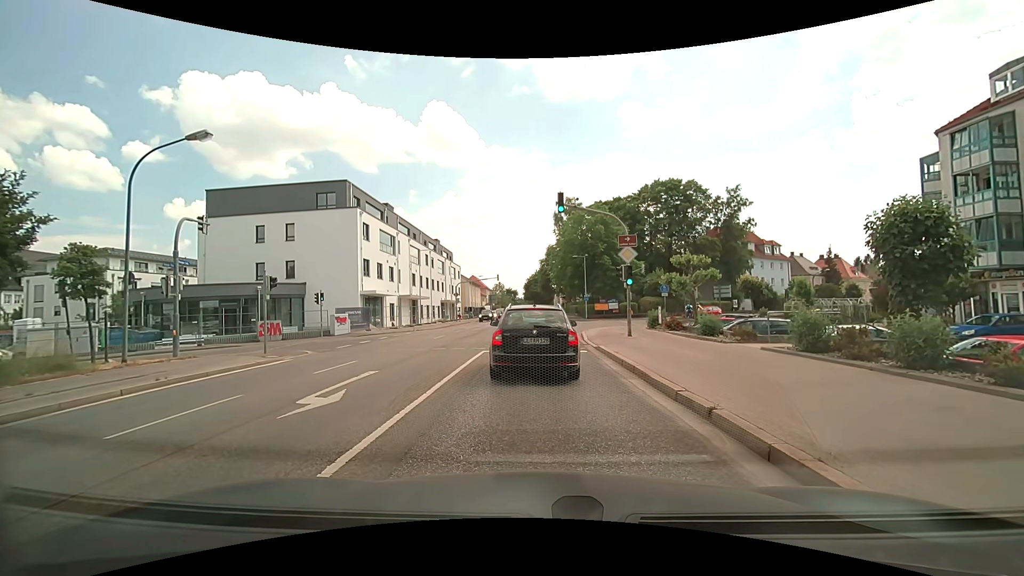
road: secondary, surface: asphalt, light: Day
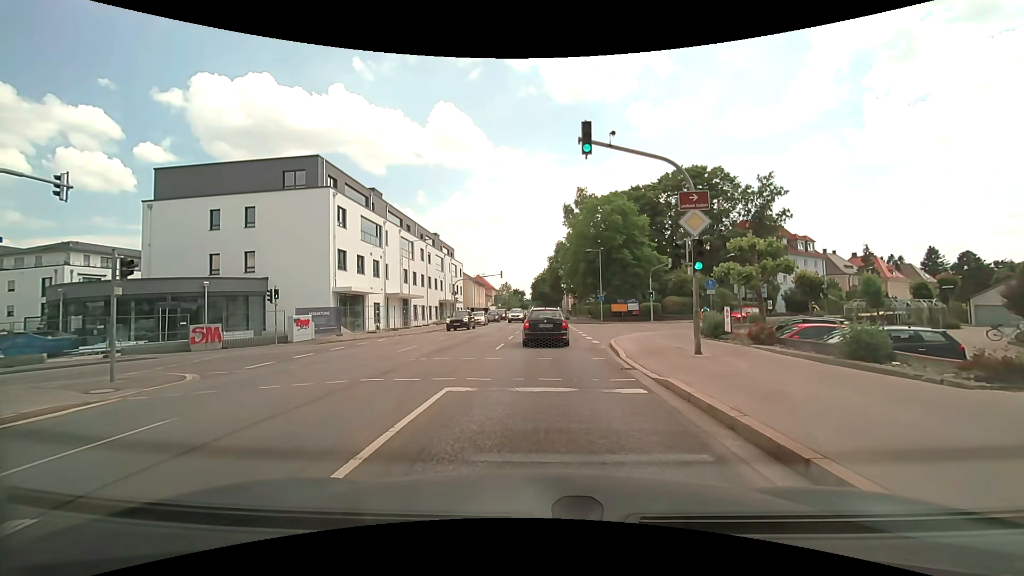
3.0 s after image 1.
(0.0, +8.2) m; -1°
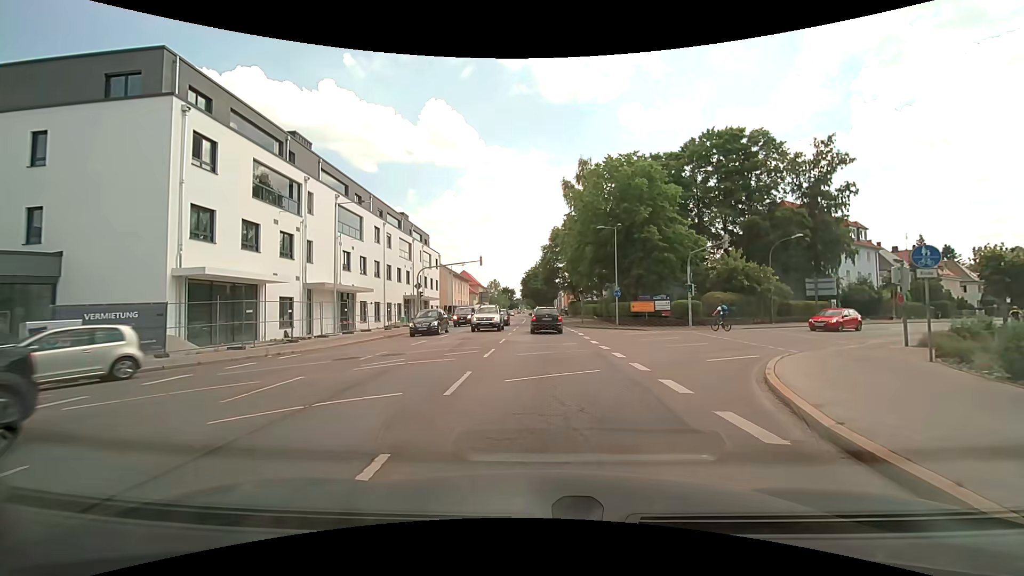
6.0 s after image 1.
(-0.1, +16.1) m; +2°
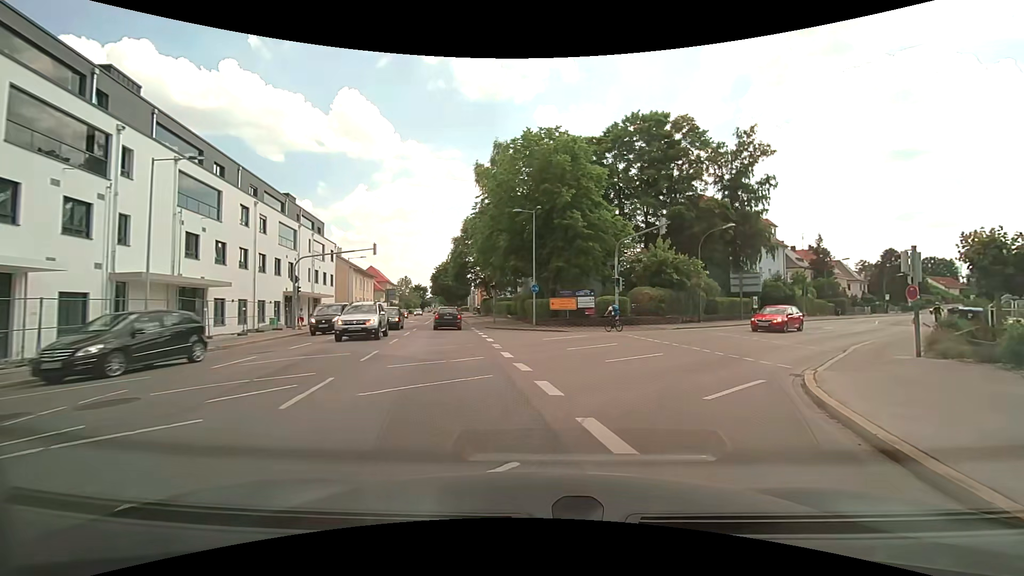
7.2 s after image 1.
(+0.4, +6.9) m; +10°
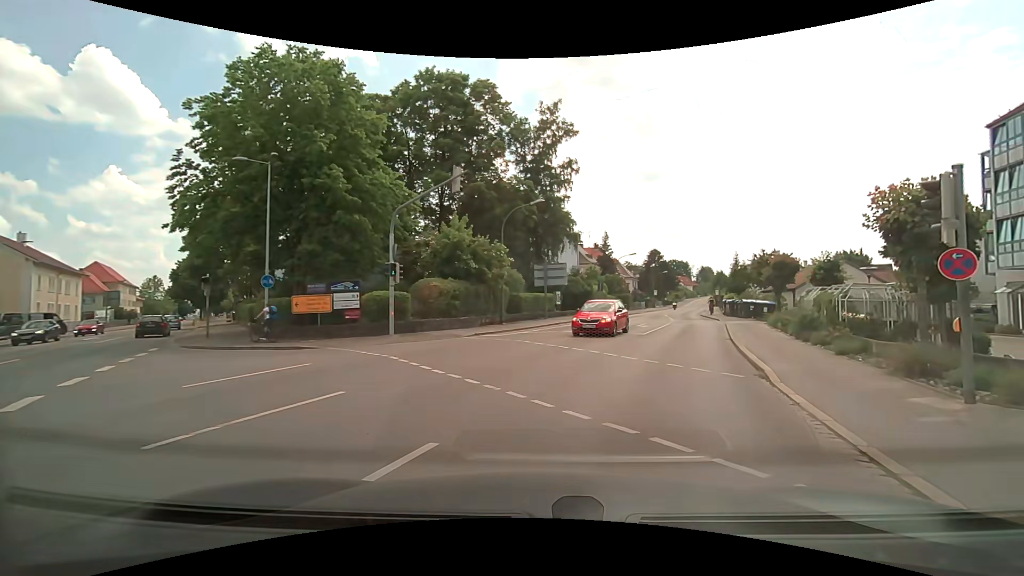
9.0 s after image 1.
(+2.0, +10.6) m; +22°
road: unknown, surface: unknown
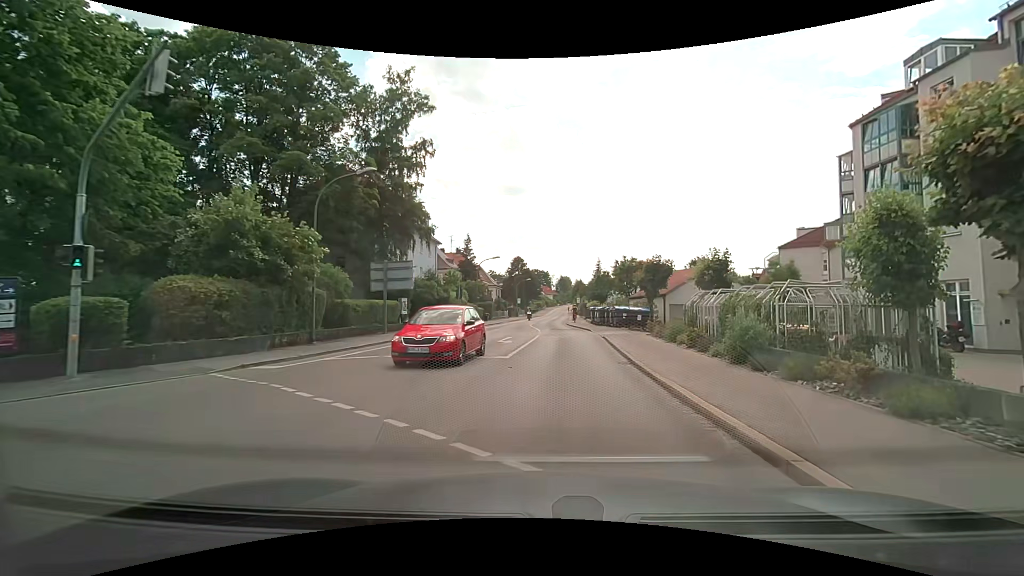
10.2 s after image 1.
(+1.1, +7.8) m; +16°
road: tertiary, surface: asphalt
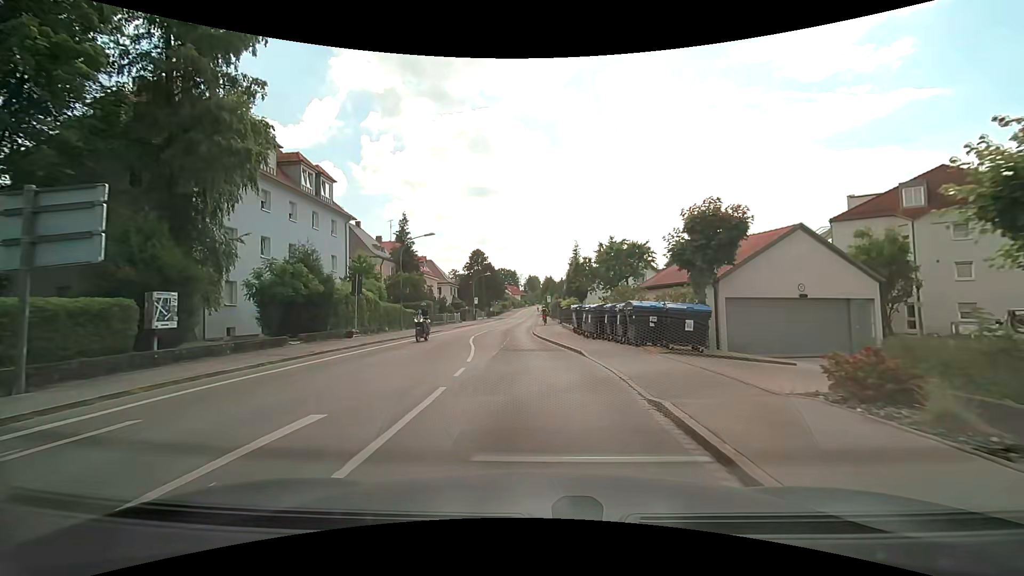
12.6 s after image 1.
(+1.0, +18.3) m; +3°
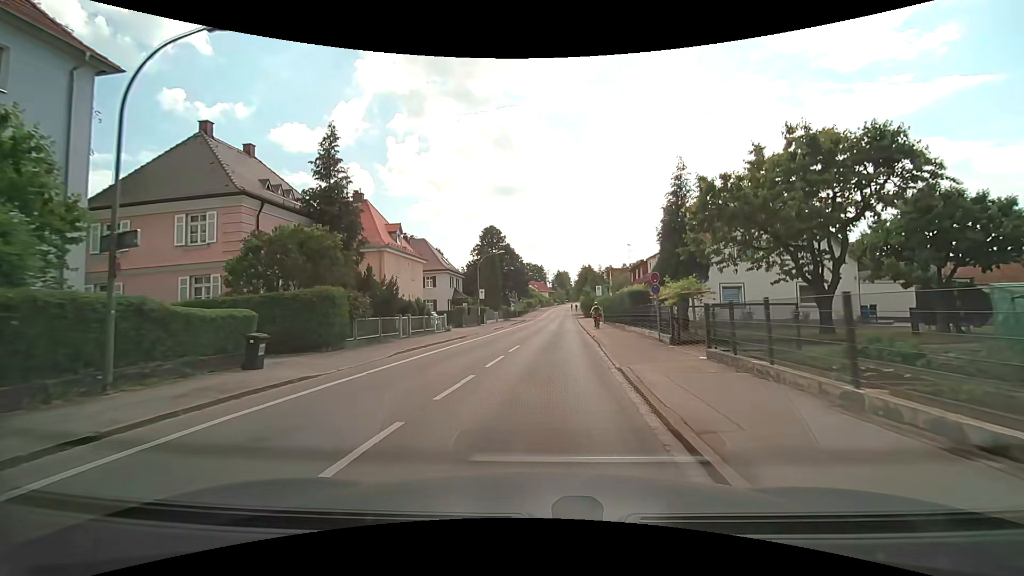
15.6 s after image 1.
(-1.3, +28.6) m; -3°
(0, +10) (0, +20) (+1, +30) (+2, +40) (+2, +50) (+3, +60) (+3, +70) (+4, +80) (+5, +90) (+5, +100) m
